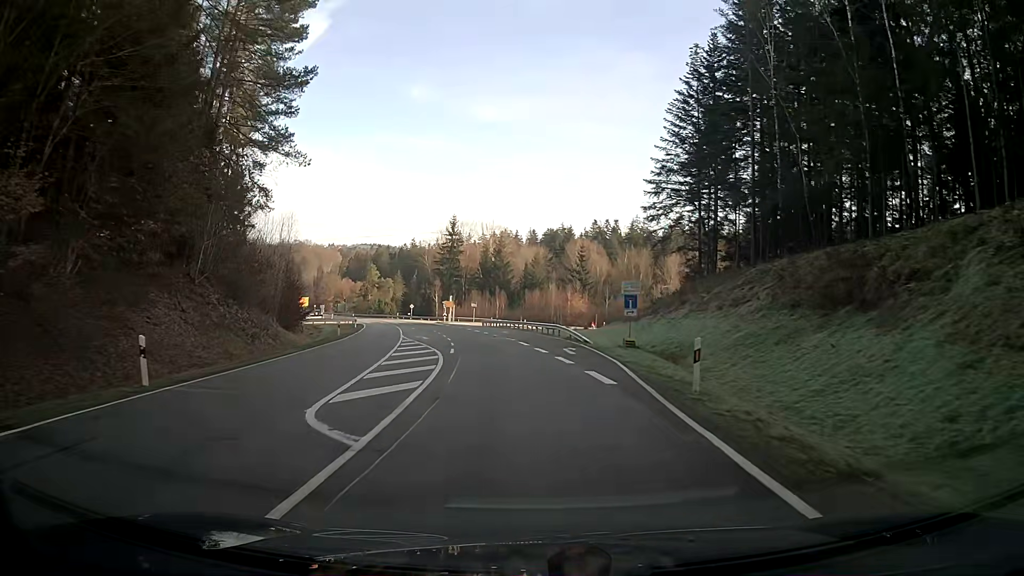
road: secondary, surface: asphalt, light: Day
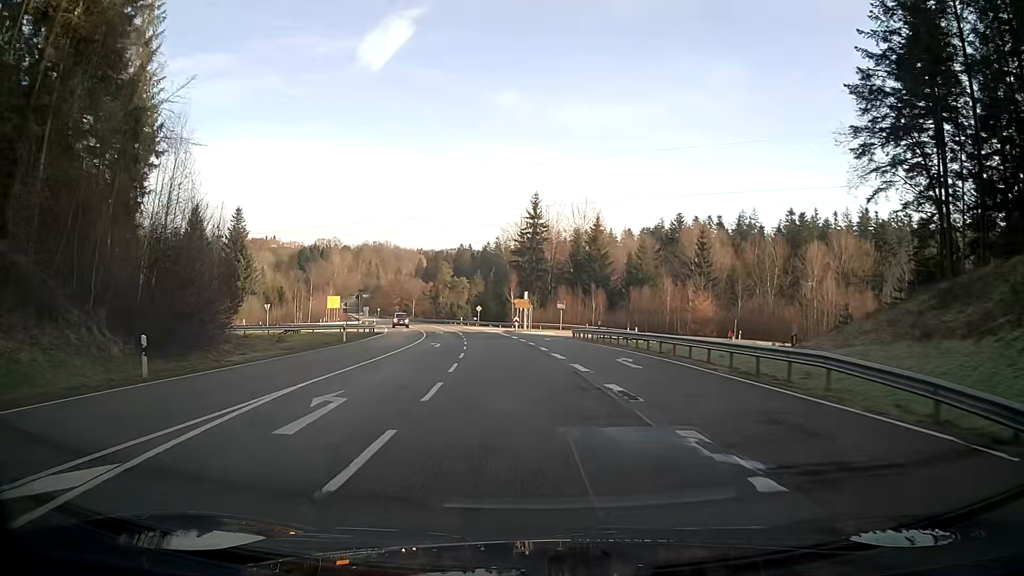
(-2.3, +32.0) m; -8°
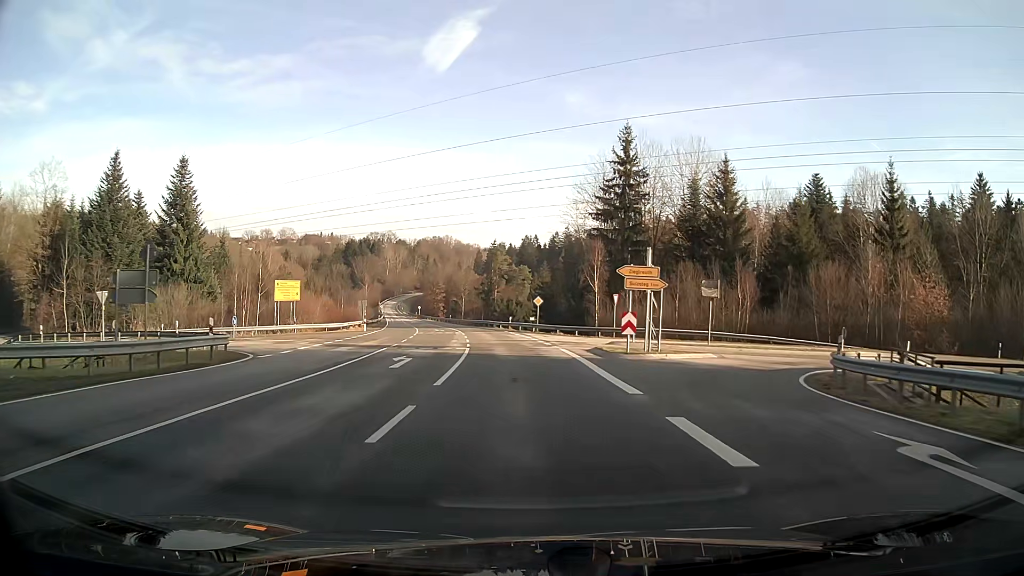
(-2.2, +40.7) m; -6°
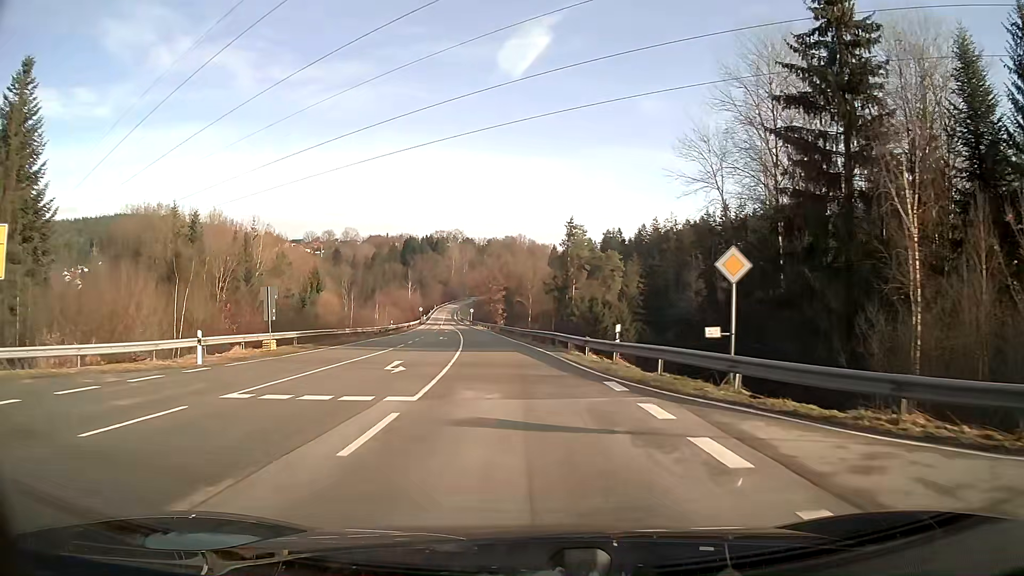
(-2.2, +40.9) m; -7°
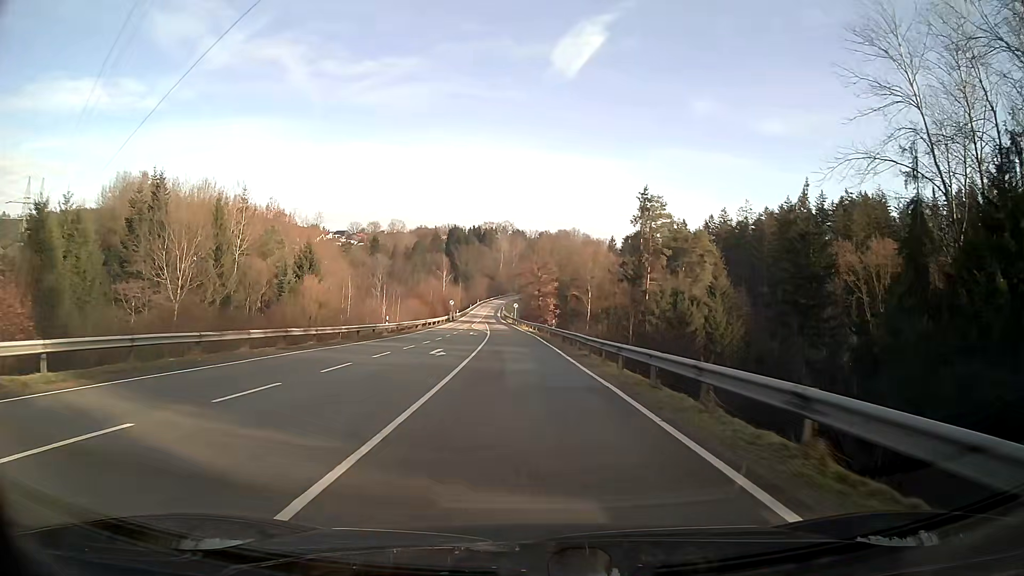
(-1.0, +25.0) m; -4°
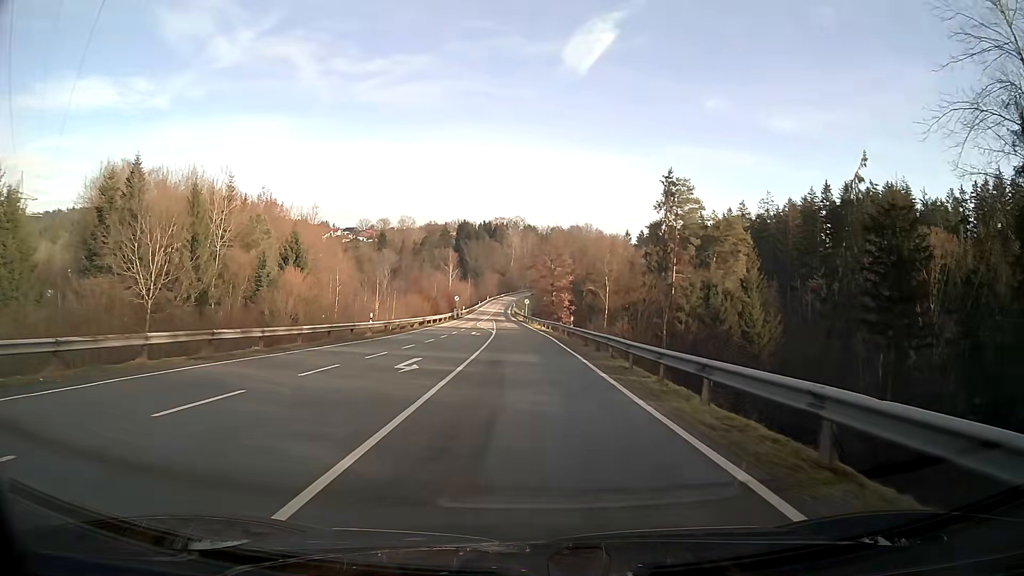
(-0.1, +8.4) m; -1°
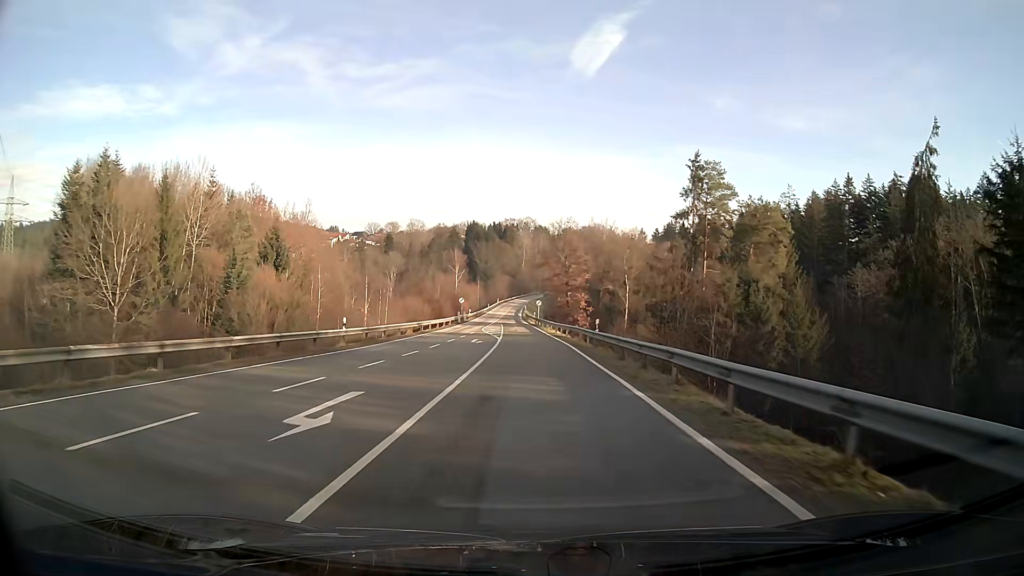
(-0.1, +8.4) m; -1°
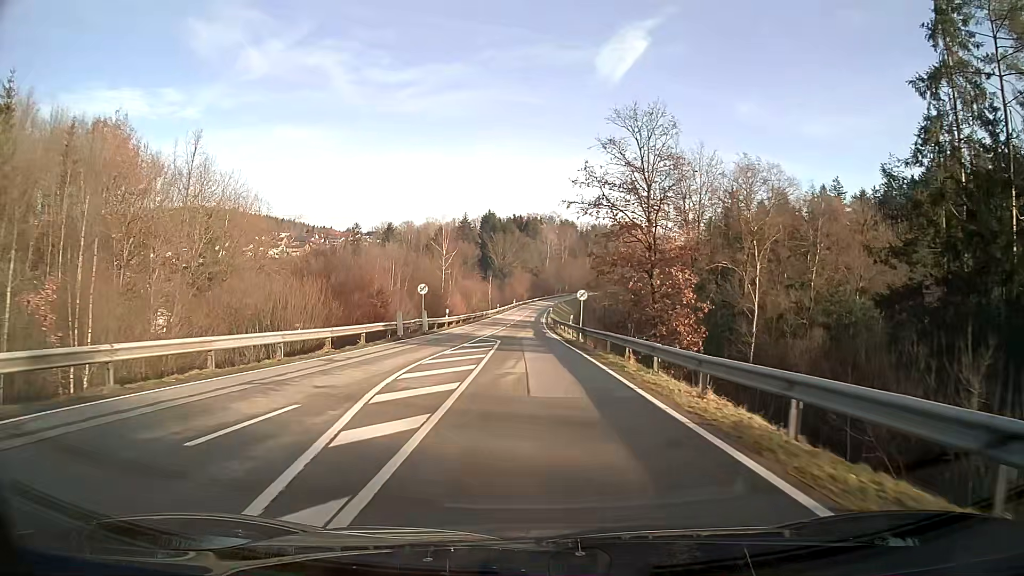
(-0.7, +42.0) m; -2°
